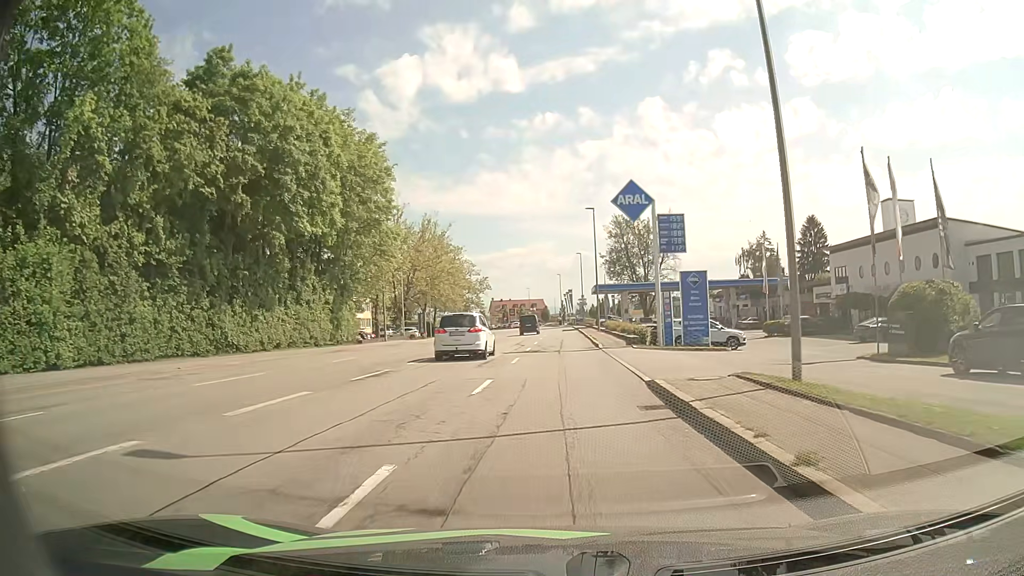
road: tertiary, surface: asphalt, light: Day
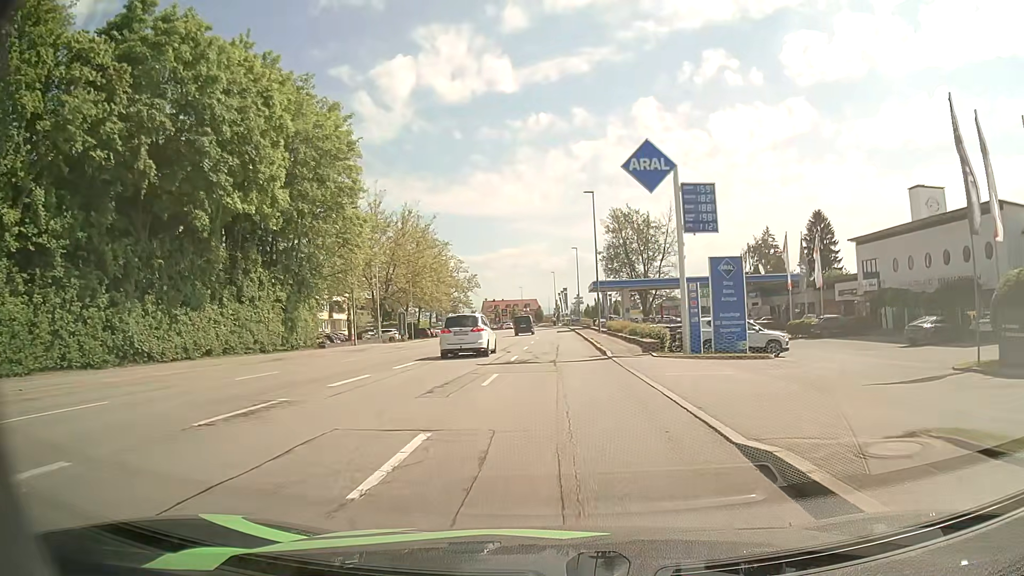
(0.0, +7.4) m; 0°
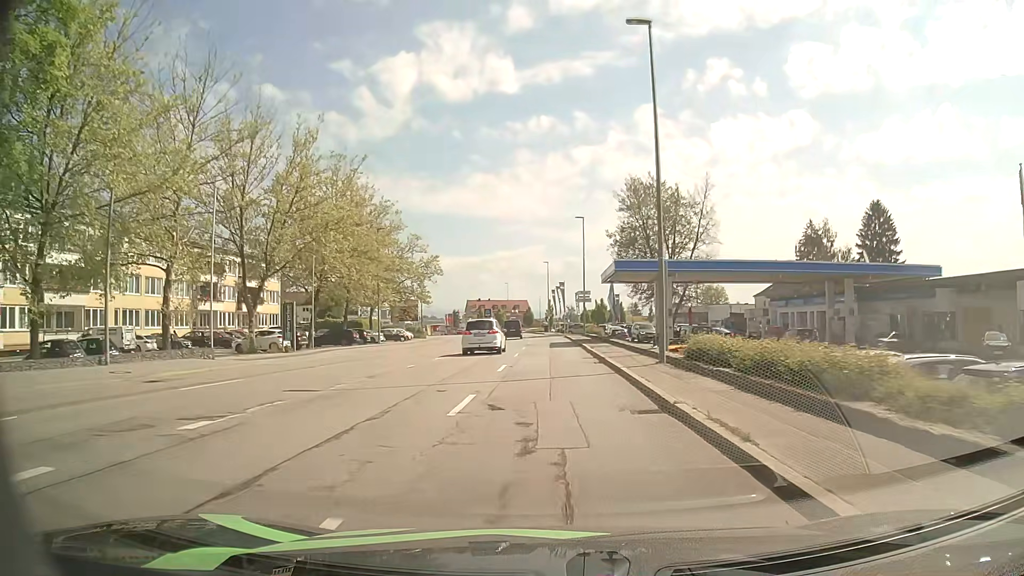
(+0.2, +29.7) m; 0°
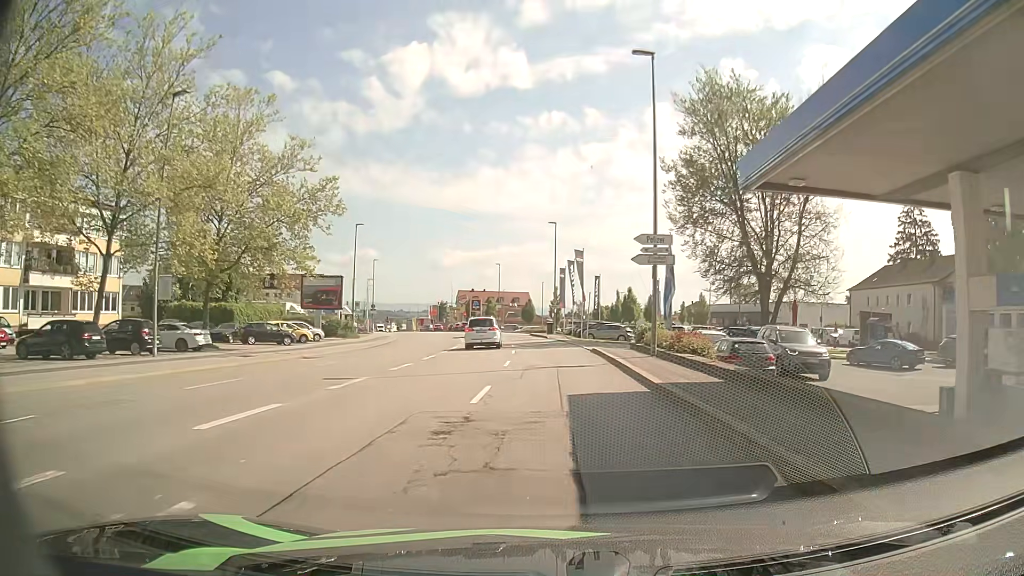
(+0.1, +36.5) m; 0°
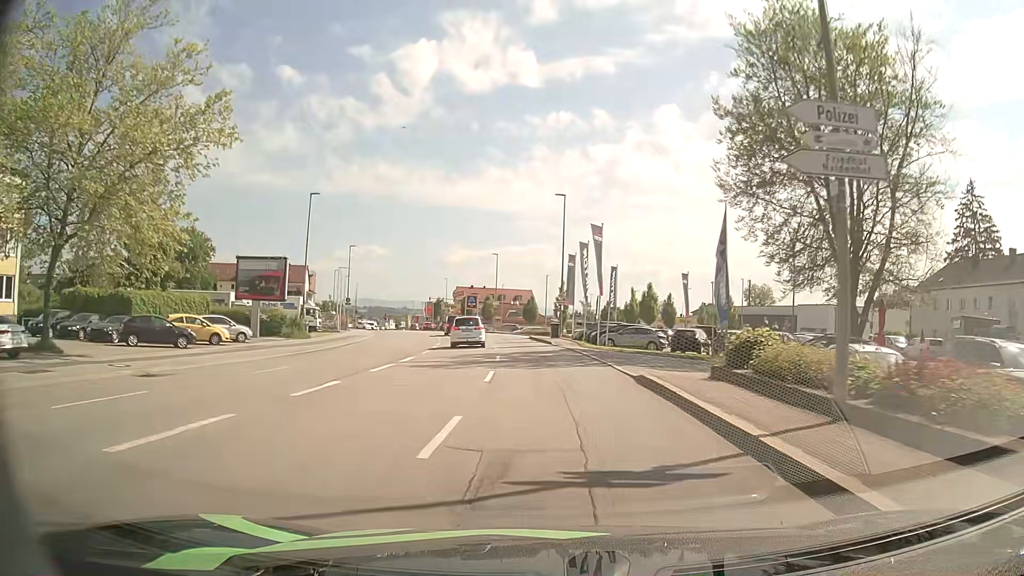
(0.0, +13.8) m; 0°
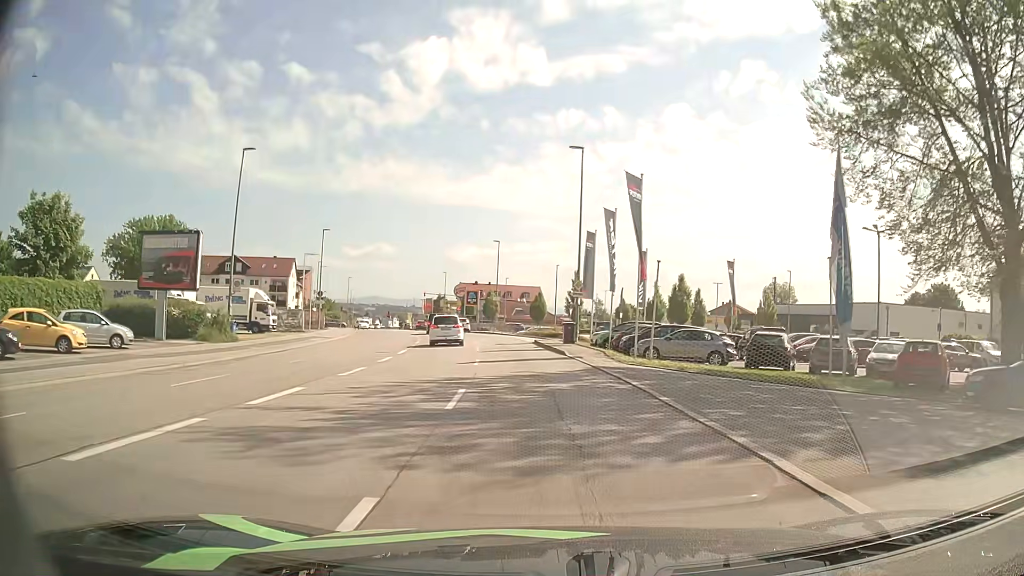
(0.0, +13.1) m; -1°
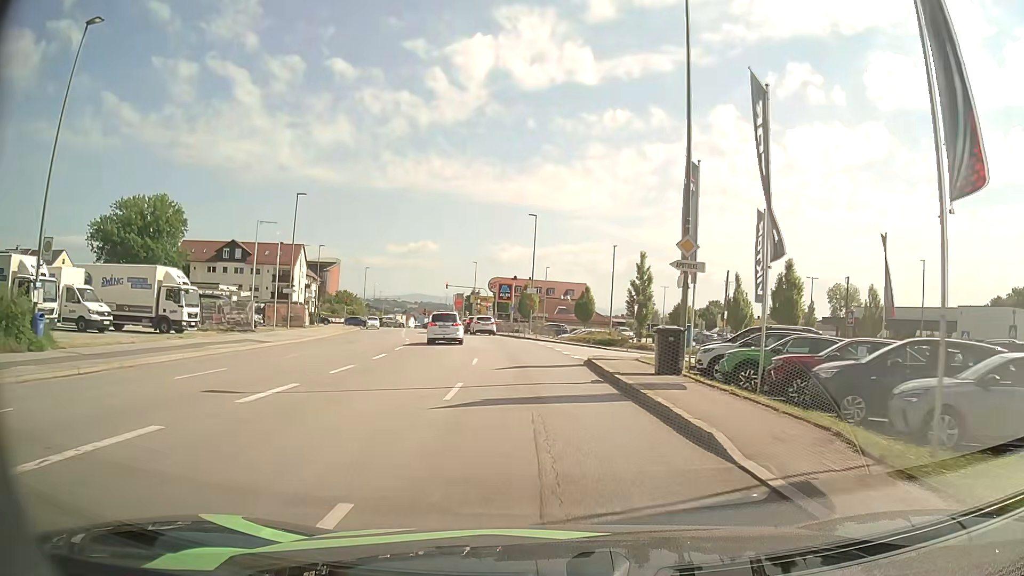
(-0.5, +18.4) m; -3°
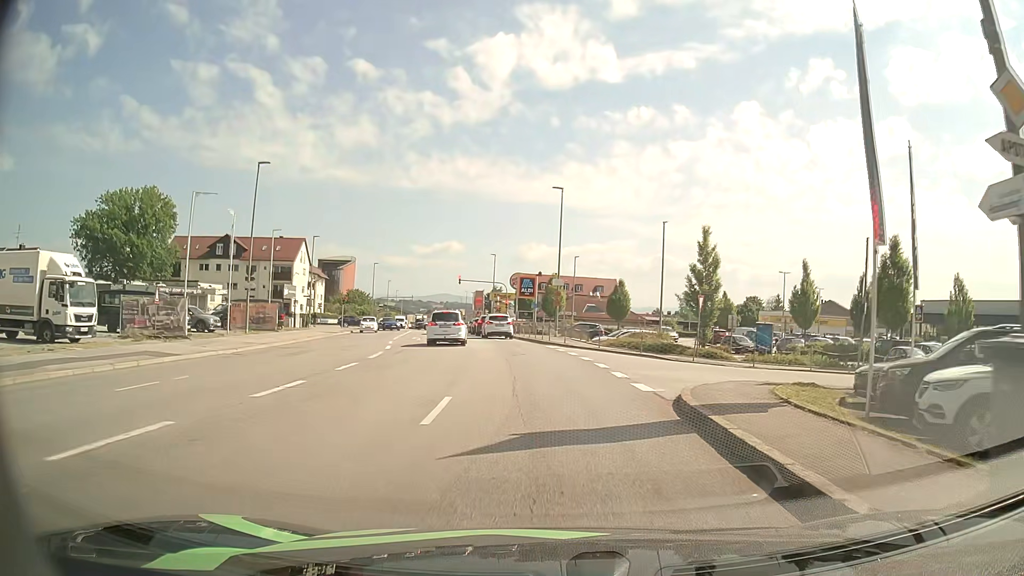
(-0.2, +11.4) m; -2°
